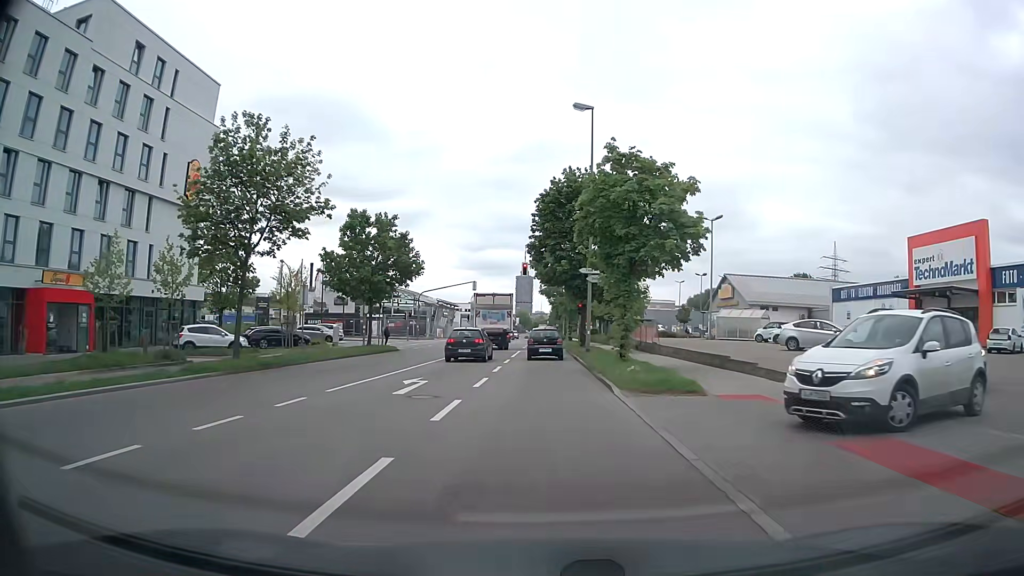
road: secondary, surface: asphalt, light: Day
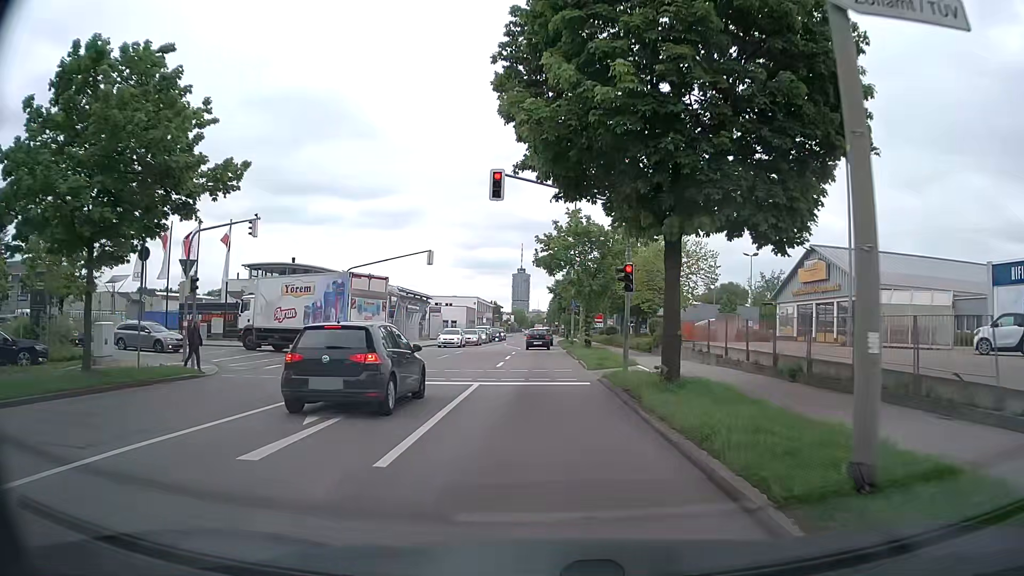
(-0.1, +27.2) m; 0°
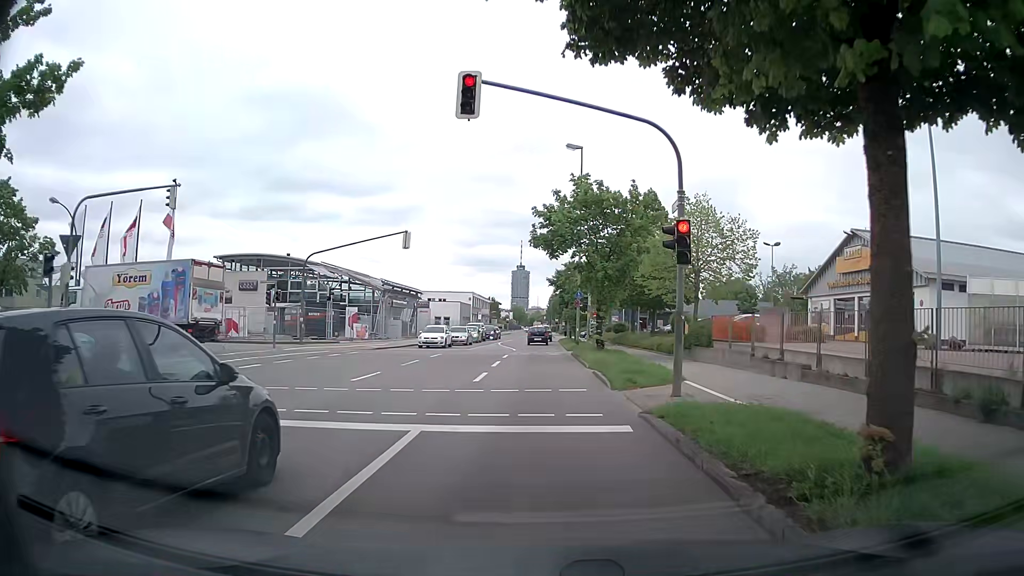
(-0.1, +7.6) m; 0°
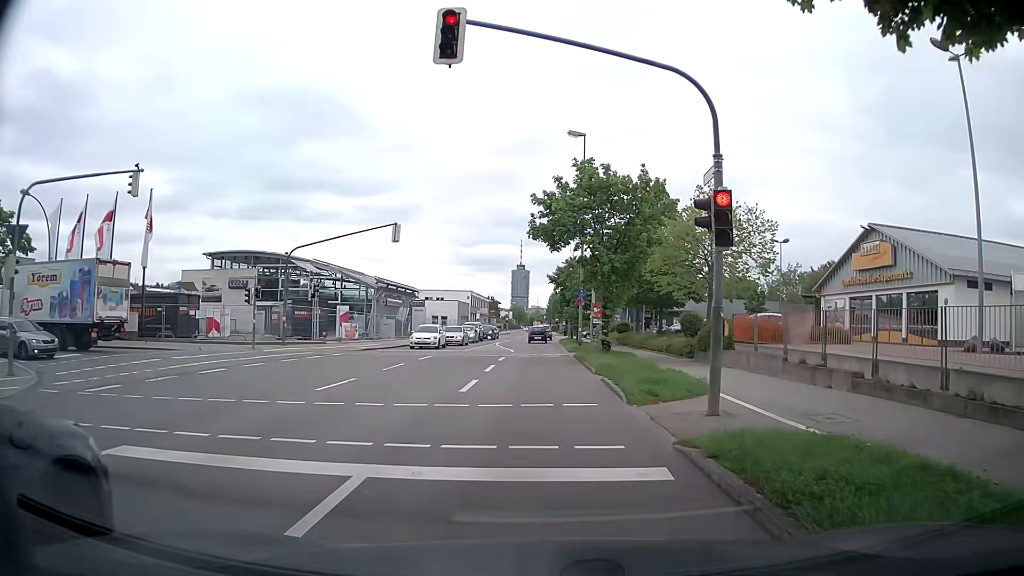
(0.0, +2.6) m; -1°
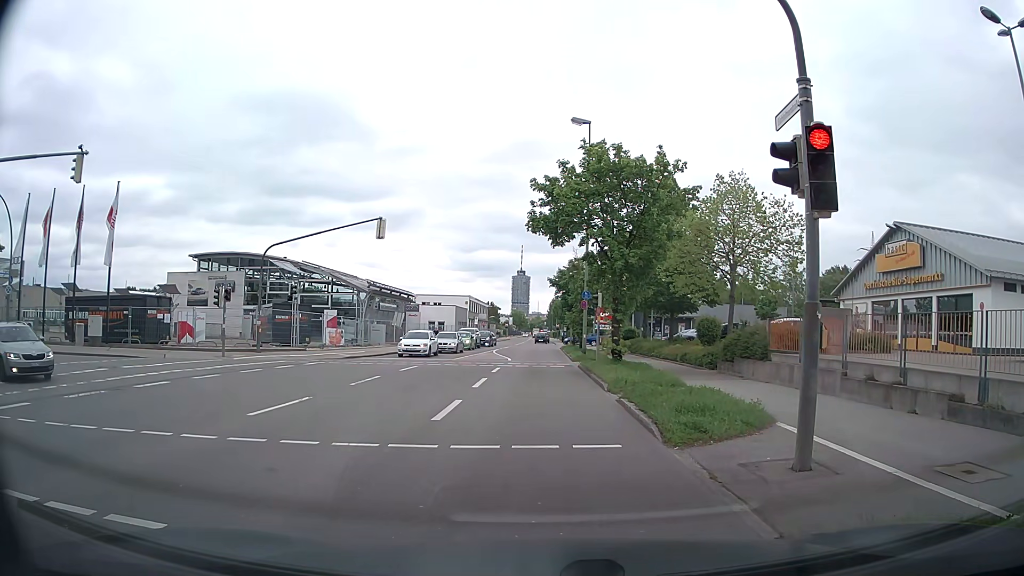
(0.0, +3.3) m; +2°
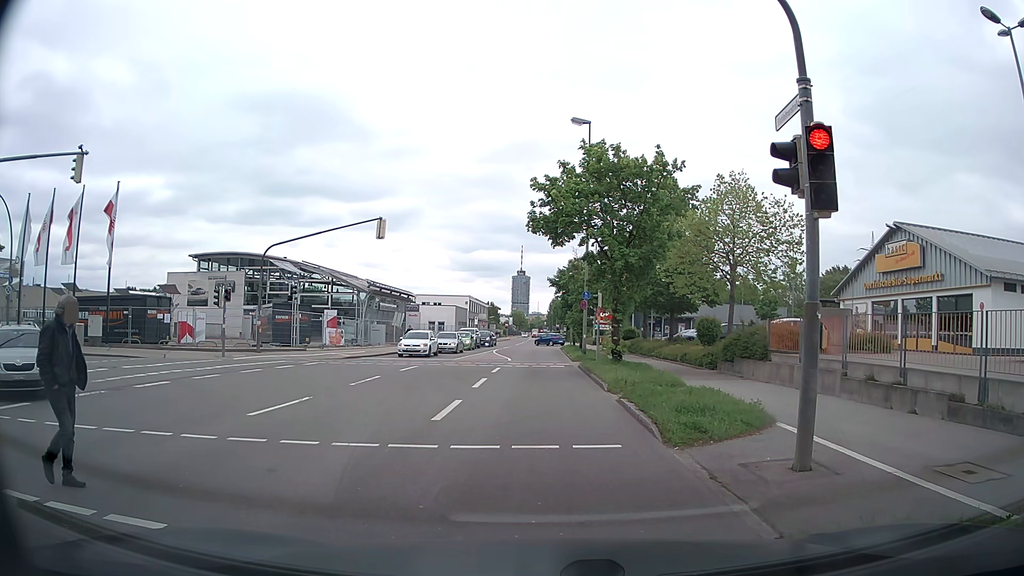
(0.0, 0.0) m; 0°
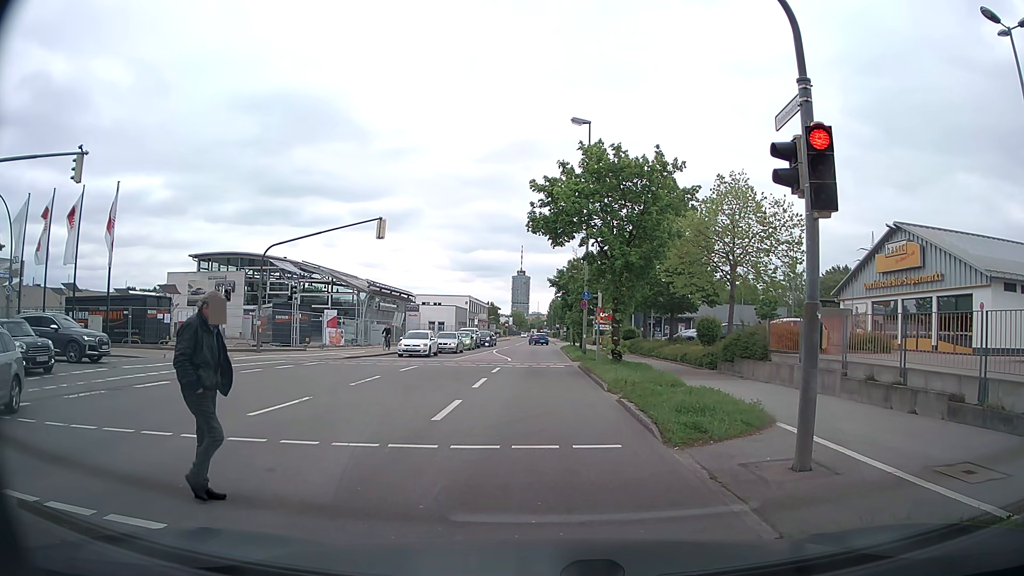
(0.0, 0.0) m; 0°
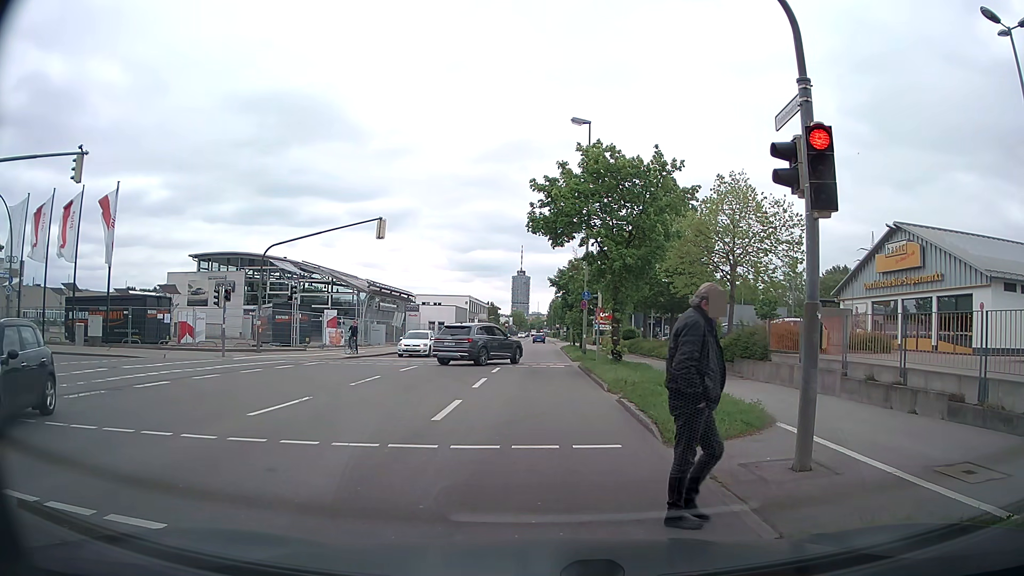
(0.0, 0.0) m; 0°
(0, +10) (-1, +20) (-1, +30) (-1, +40) (-2, +50) (-2, +60) (-3, +70) (-3, +80) (-3, +90) (-4, +100) m
